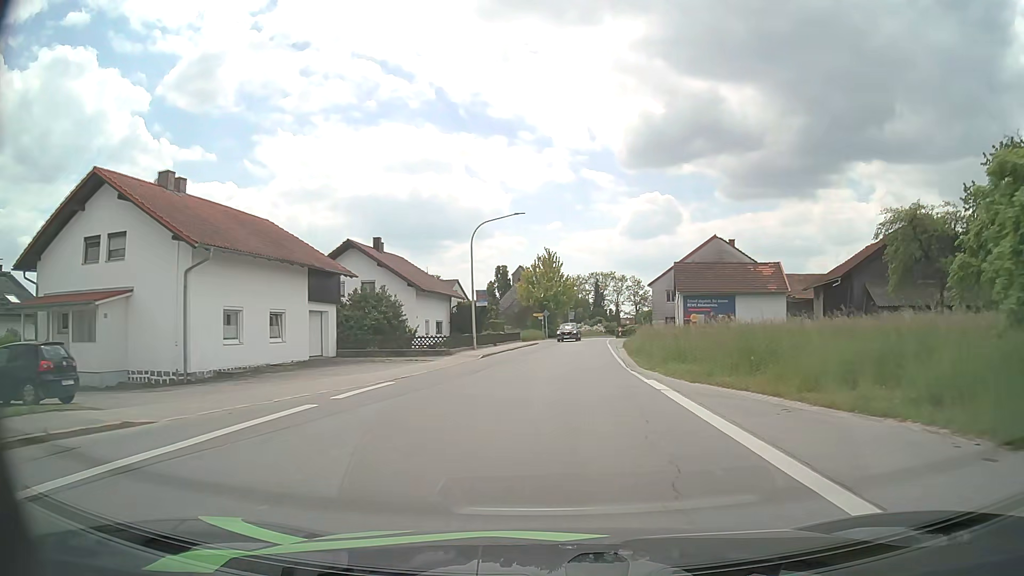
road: secondary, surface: asphalt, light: Day
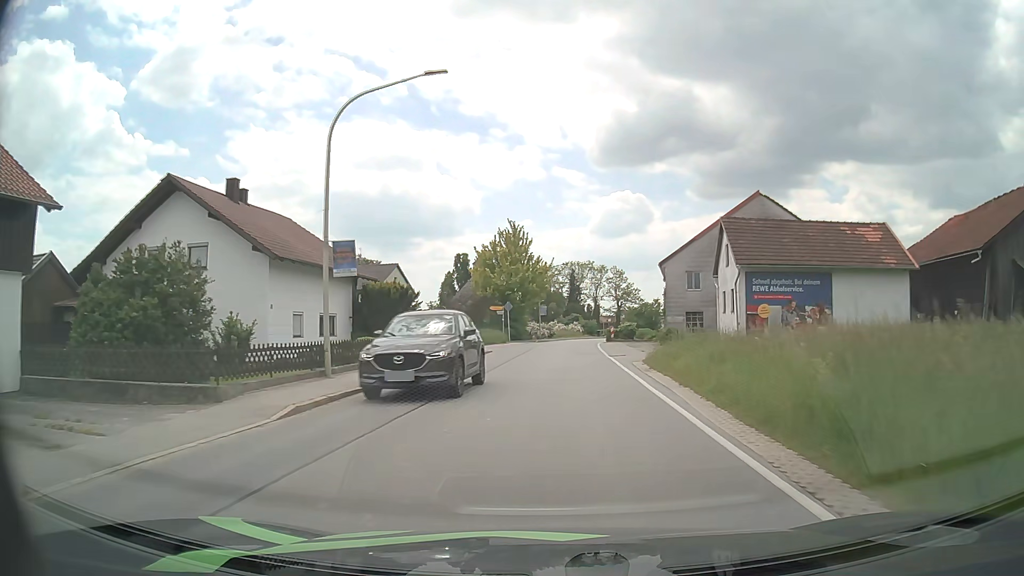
(+0.4, +20.9) m; +2°
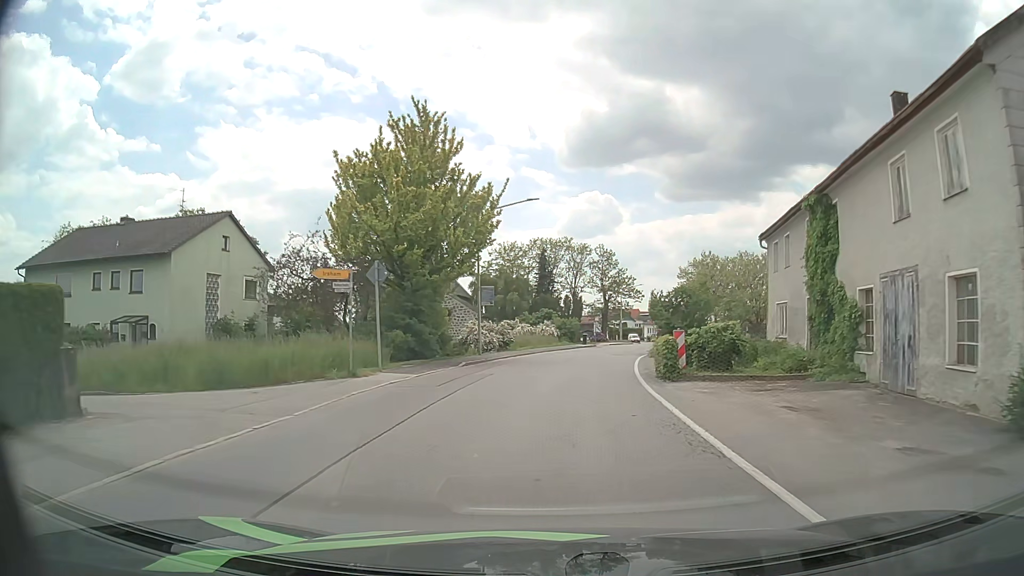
(+0.9, +34.4) m; +2°
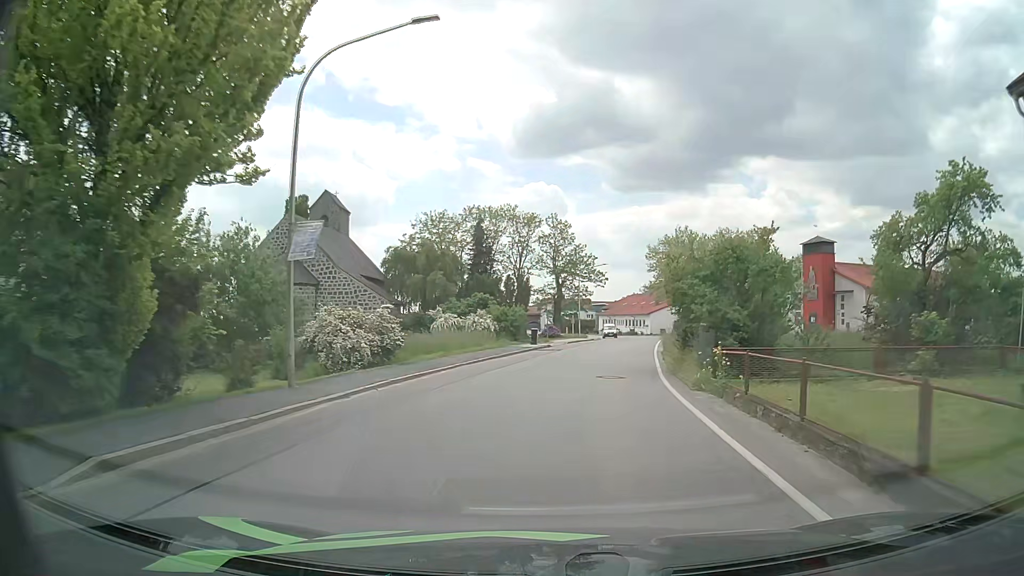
(+0.8, +19.0) m; +5°
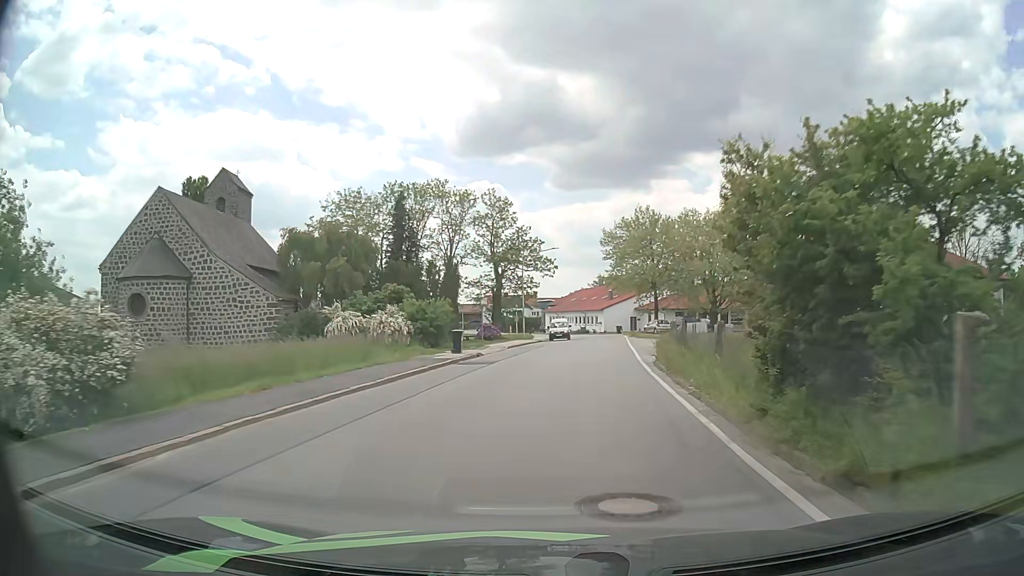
(+0.6, +12.4) m; +5°
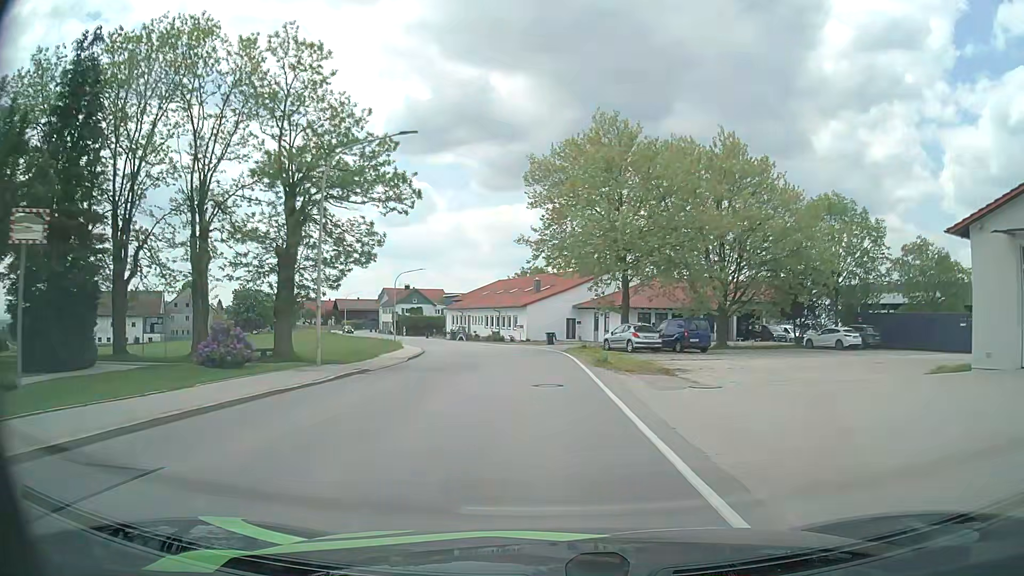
(+2.5, +34.1) m; +6°
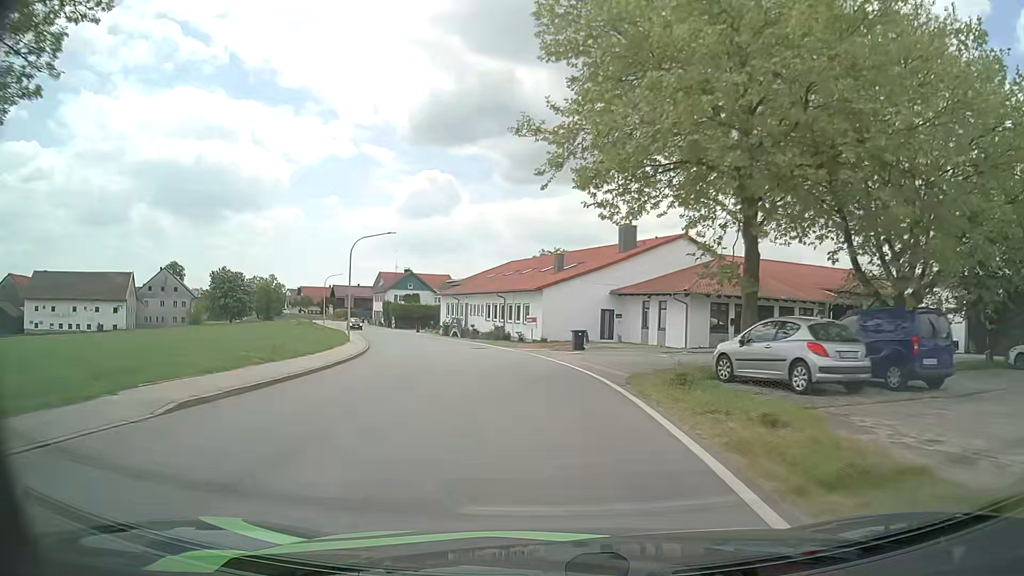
(-0.2, +21.3) m; -2°
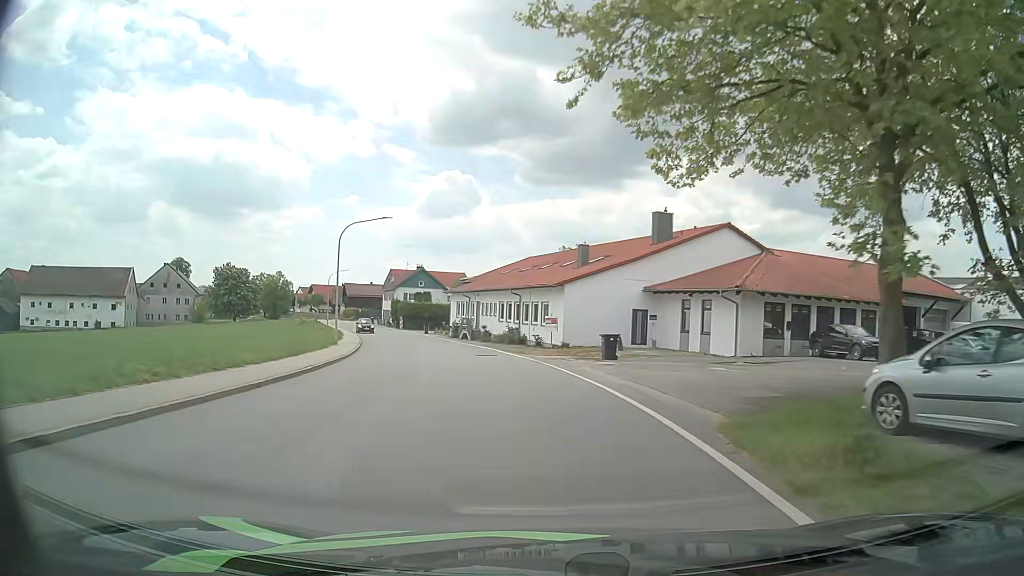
(0.0, +6.8) m; -1°
(0, +10) (-1, +20) (-3, +30) (-5, +40) (-8, +49) (-11, +59) (-14, +68) (-18, +77) (-22, +87) (-26, +96) m
